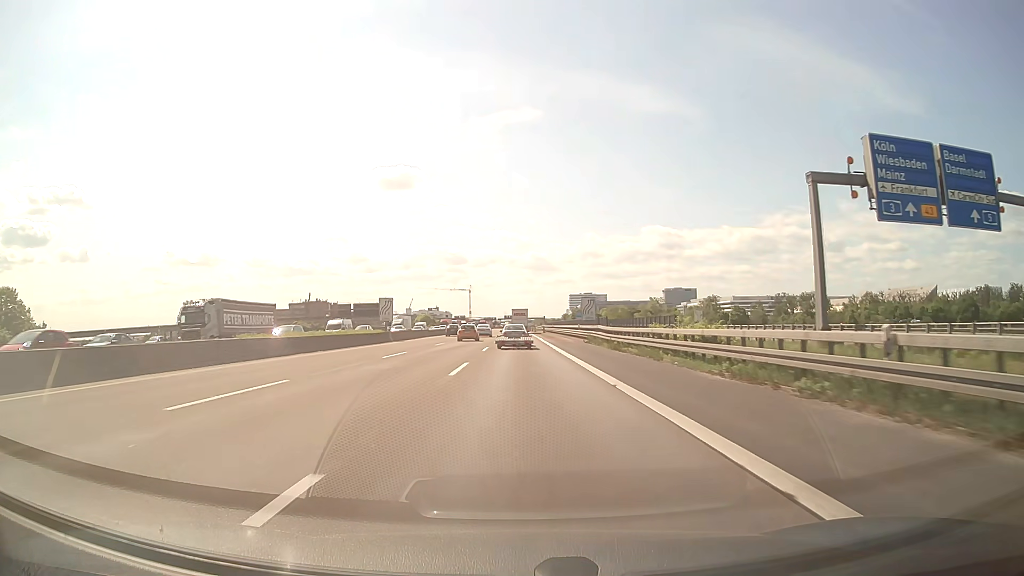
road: motorway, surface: asphalt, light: Day
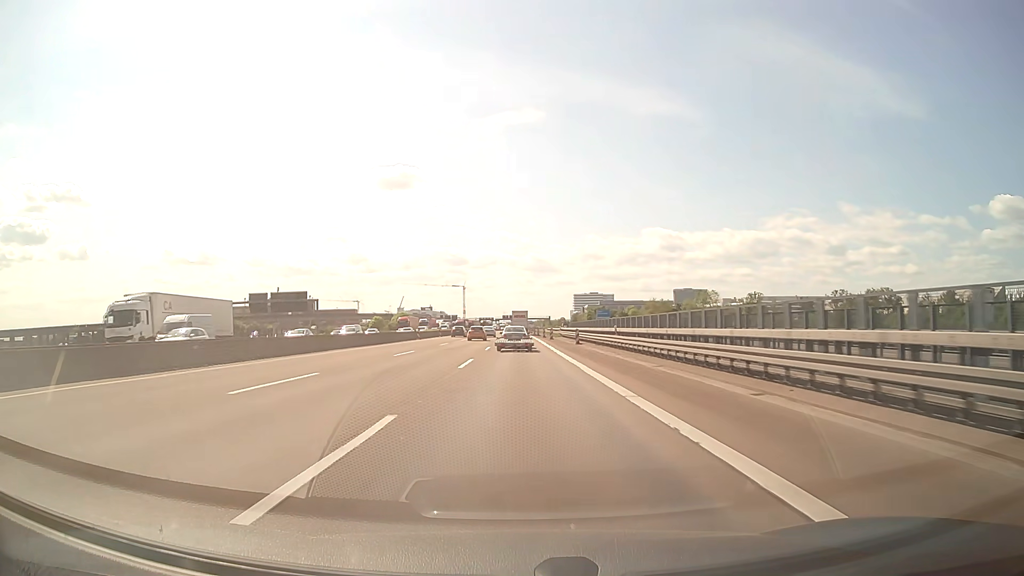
(-0.2, +67.6) m; 0°
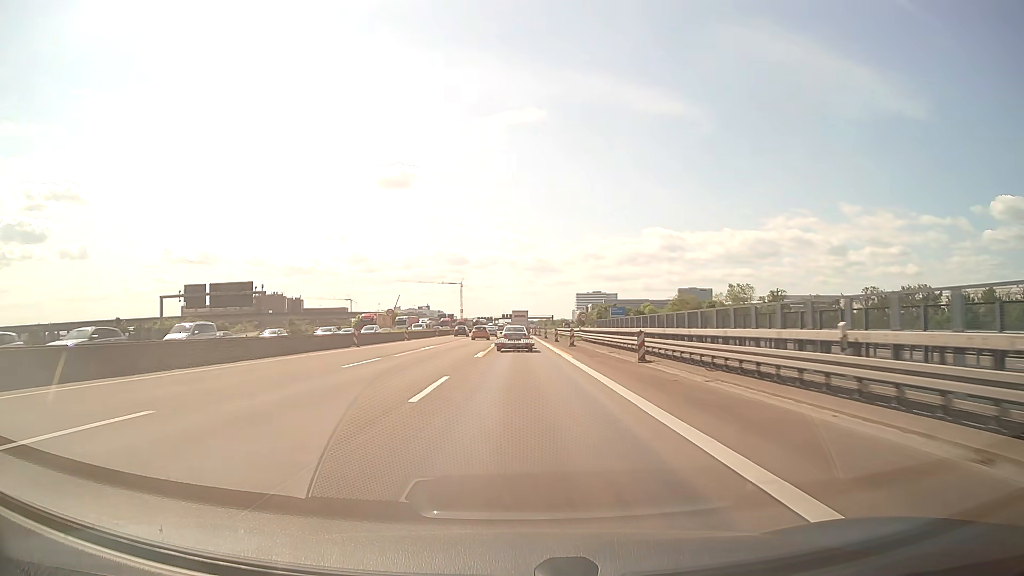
(0.0, +27.6) m; 0°
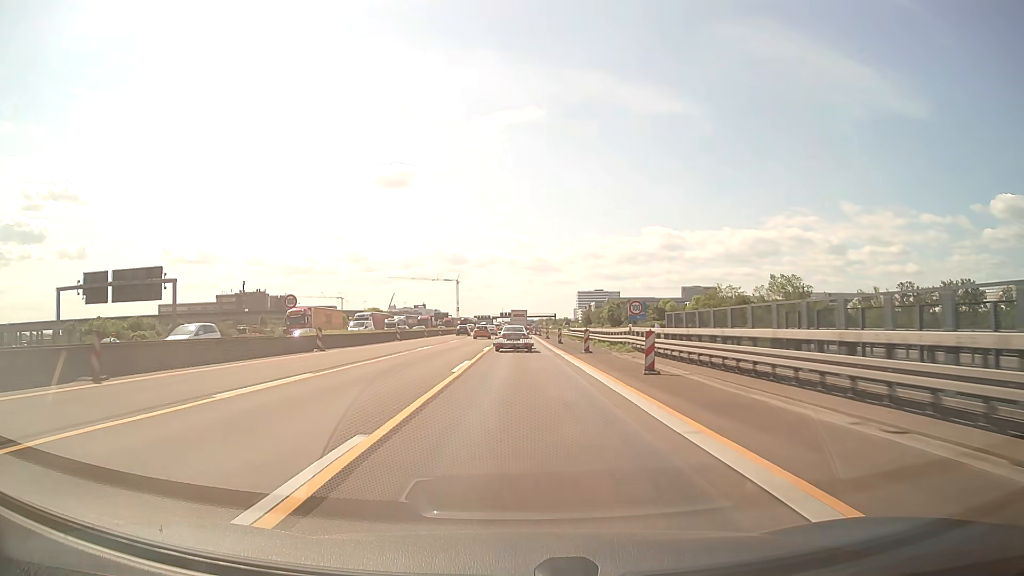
(0.0, +27.9) m; 0°
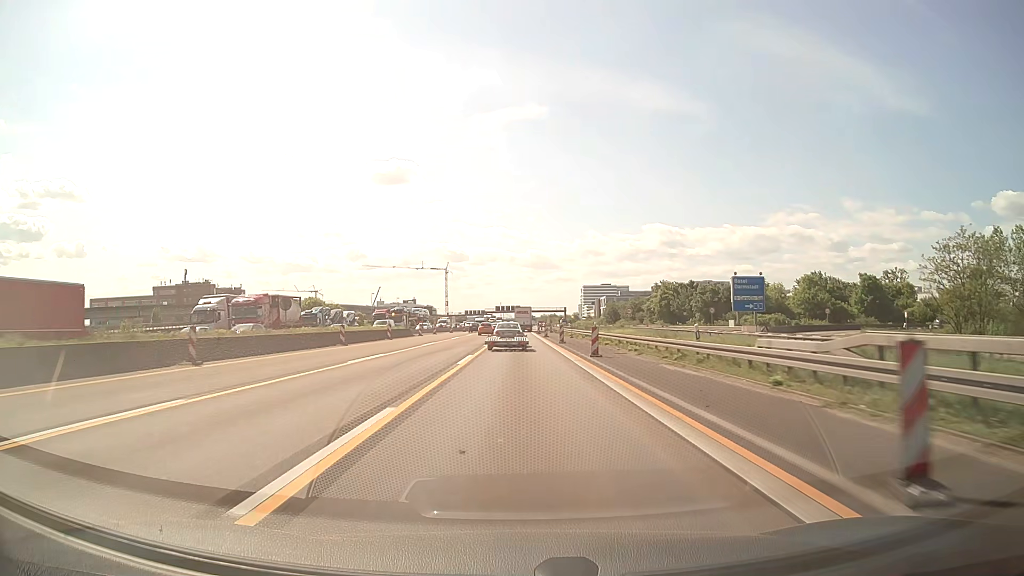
(0.0, +69.1) m; 0°
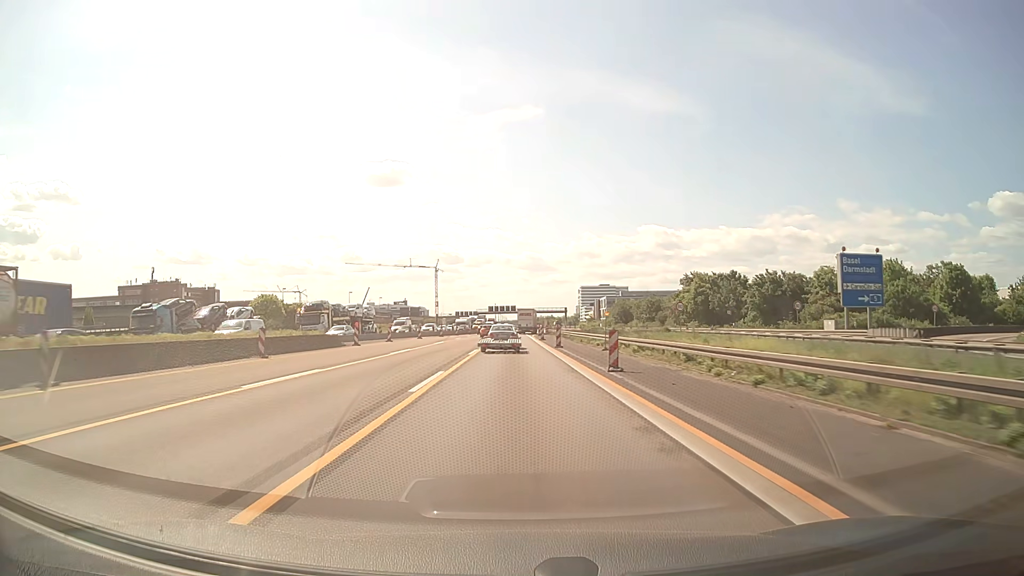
(+0.1, +26.6) m; 0°
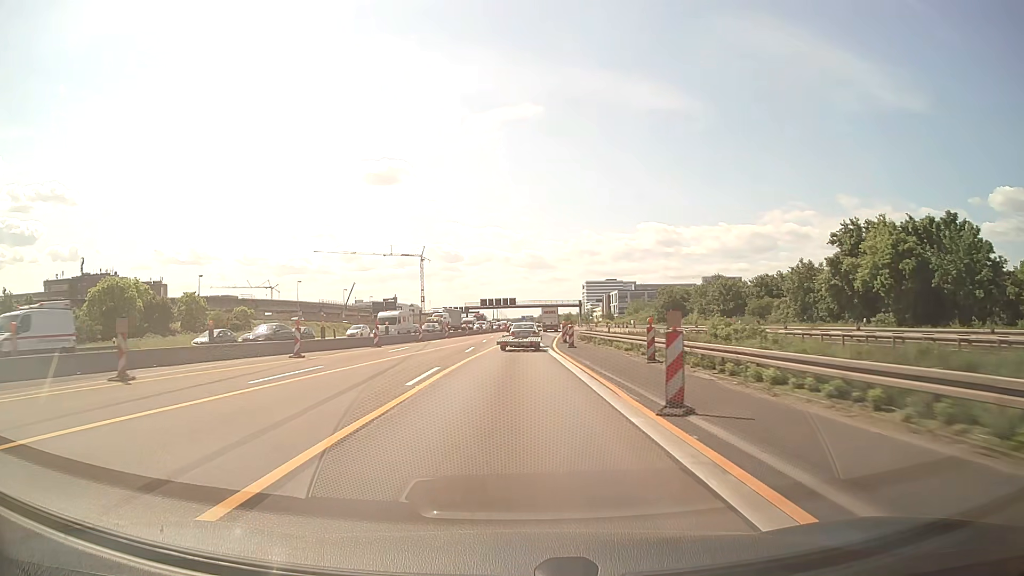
(-0.1, +52.5) m; 0°
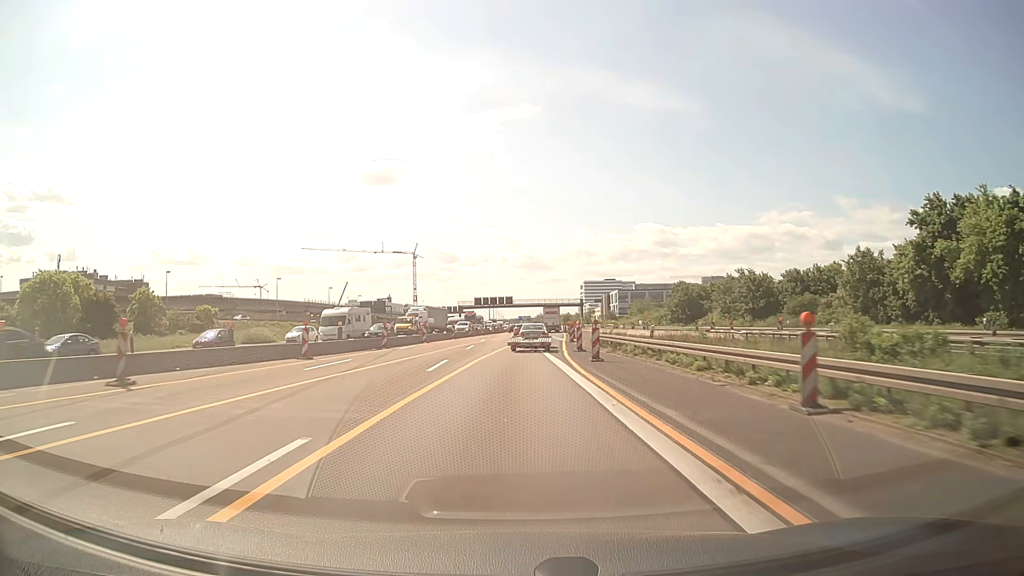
(0.0, +12.9) m; 0°
(0, +10) (0, +20) (+1, +30) (+1, +40) (+2, +50) (+3, +60) (+3, +70) (+4, +80) (+5, +90) (+5, +100) m
